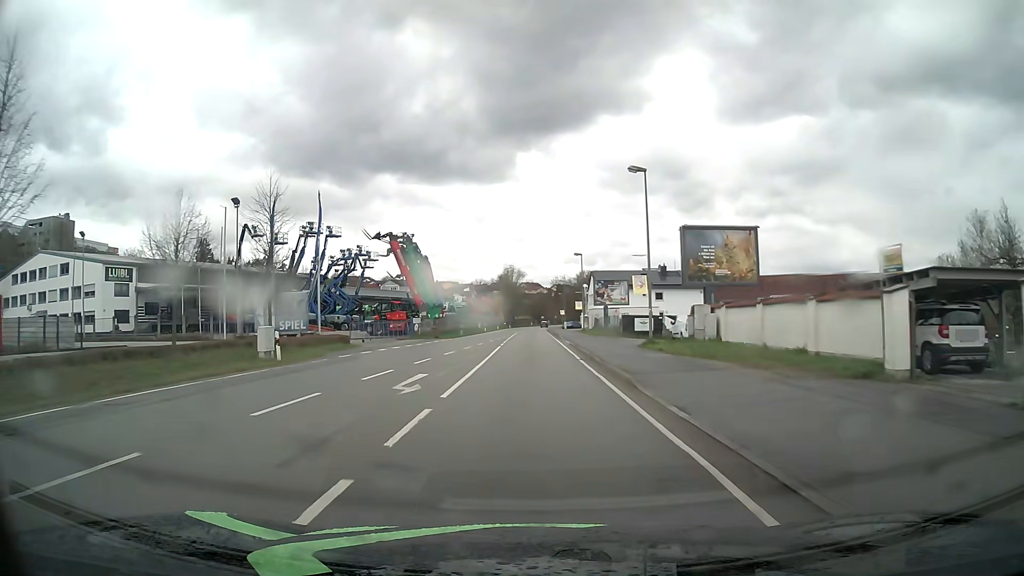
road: primary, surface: asphalt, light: Day
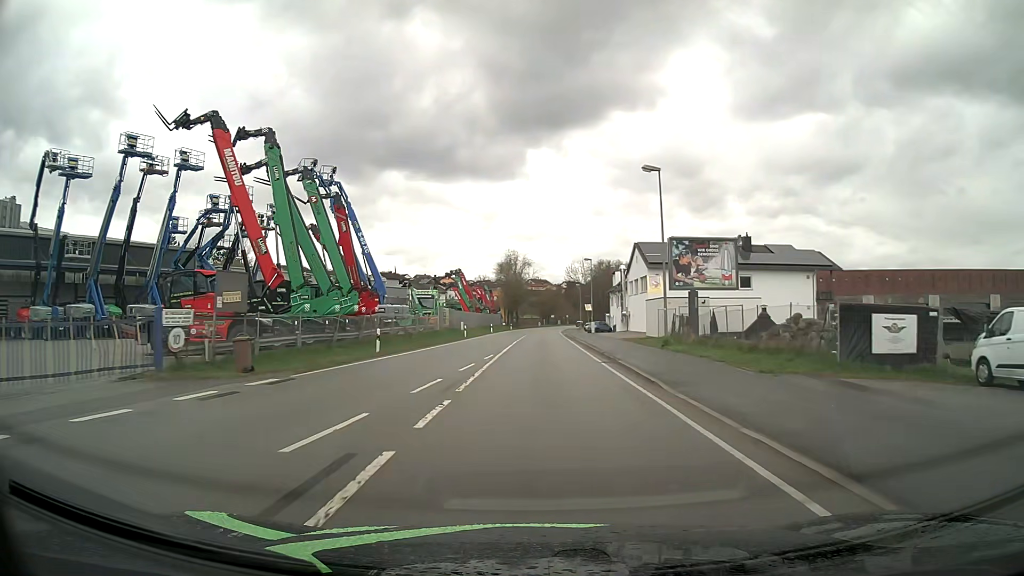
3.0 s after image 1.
(-0.4, +38.3) m; -1°
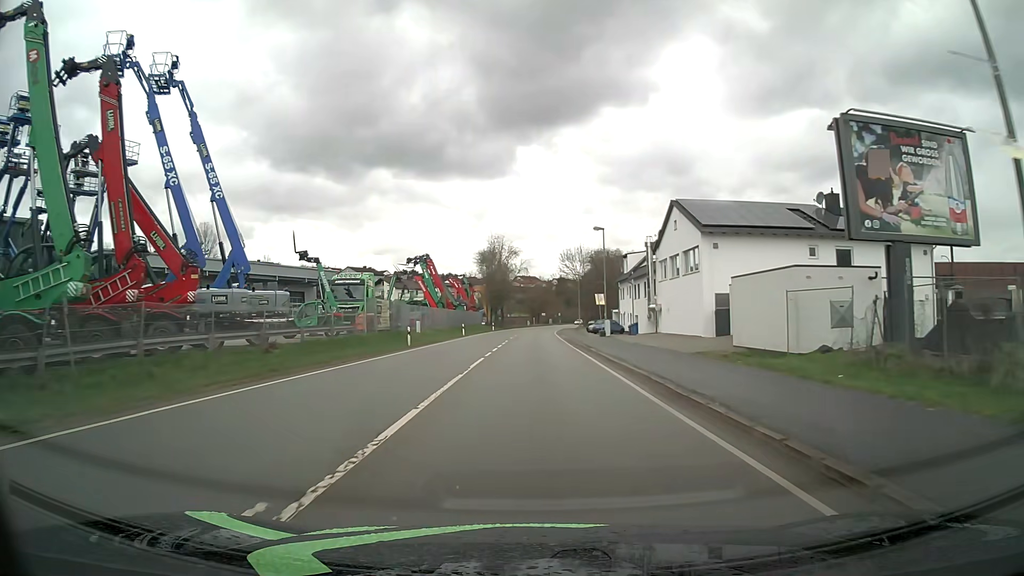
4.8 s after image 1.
(+0.2, +23.0) m; +1°
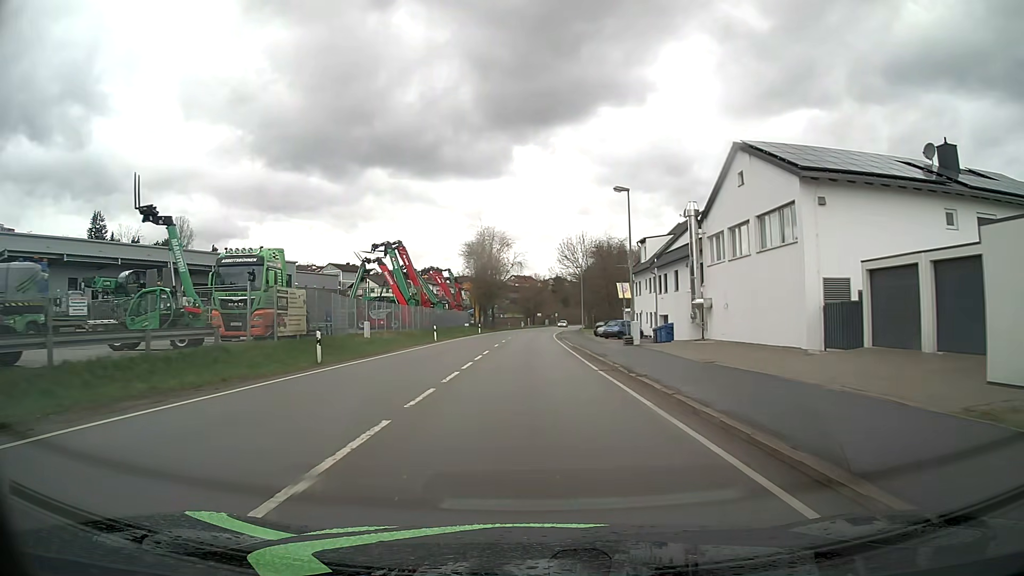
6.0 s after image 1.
(+0.1, +15.3) m; 0°
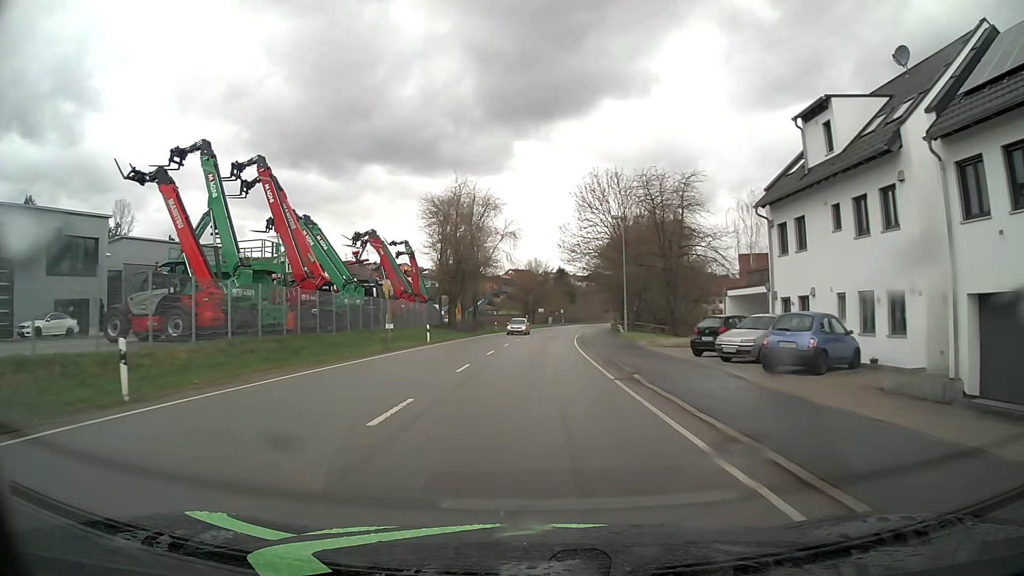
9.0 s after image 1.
(+0.1, +38.2) m; 0°
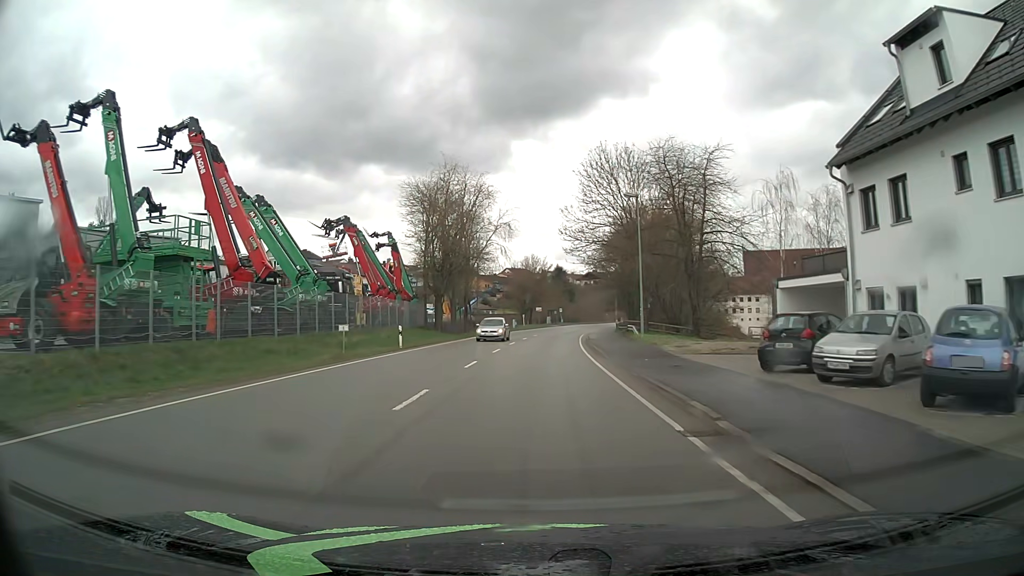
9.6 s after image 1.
(0.0, +7.6) m; +1°
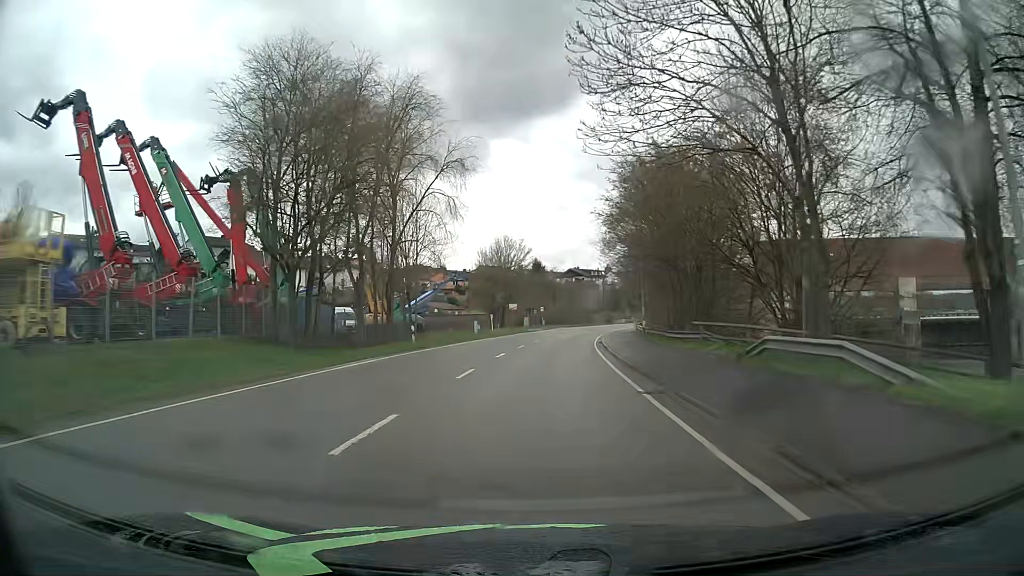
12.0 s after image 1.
(+0.3, +30.5) m; +2°
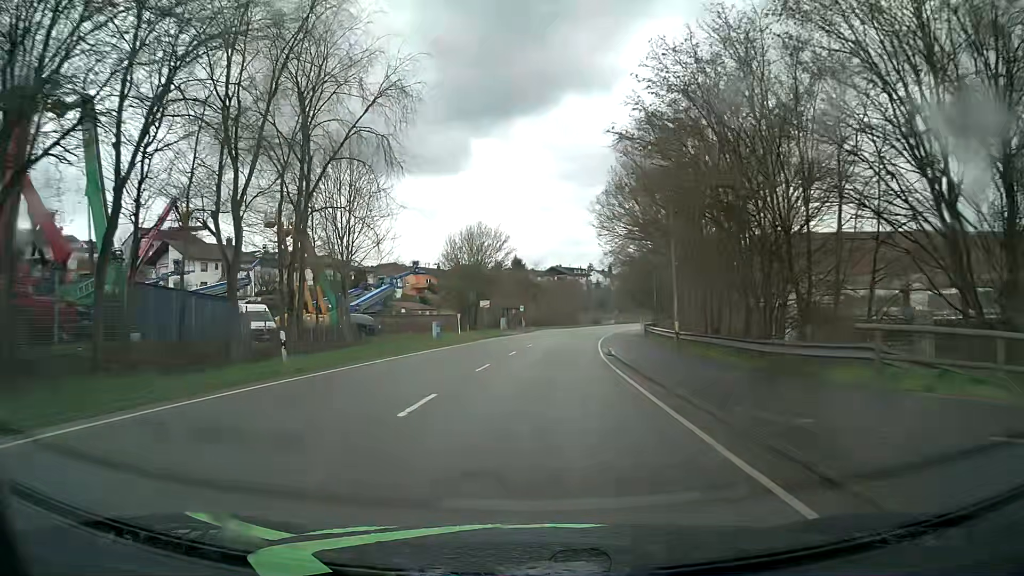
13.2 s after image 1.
(+0.2, +15.2) m; +1°
(0, +10) (+1, +20) (+1, +30) (+2, +40) (+3, +50) (+5, +60) (+7, +70) (+8, +79) (+11, +89) (+13, +99) m
